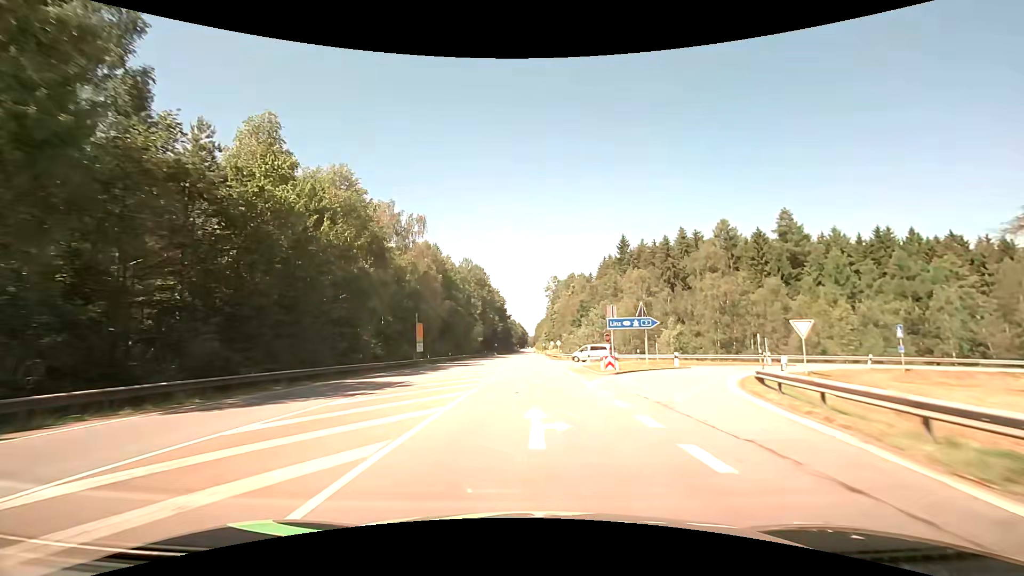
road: secondary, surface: asphalt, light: Day
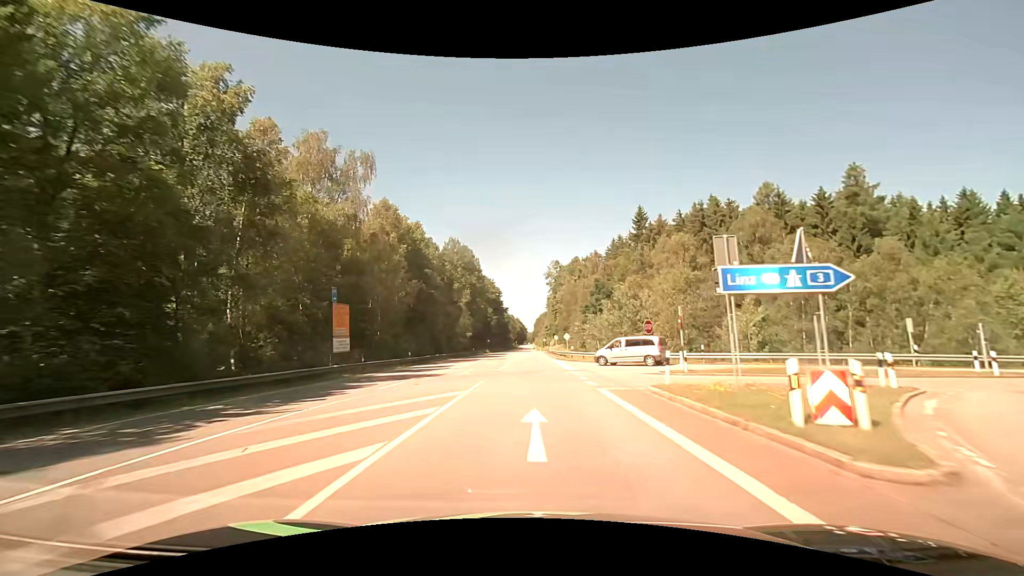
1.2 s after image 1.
(+0.1, +21.0) m; 0°
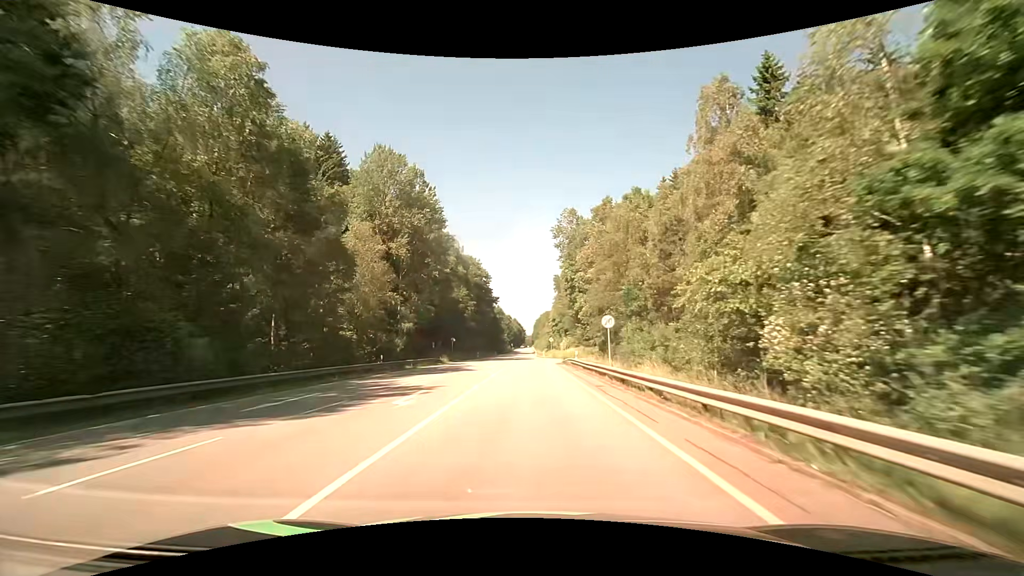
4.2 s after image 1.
(+0.1, +53.6) m; 0°
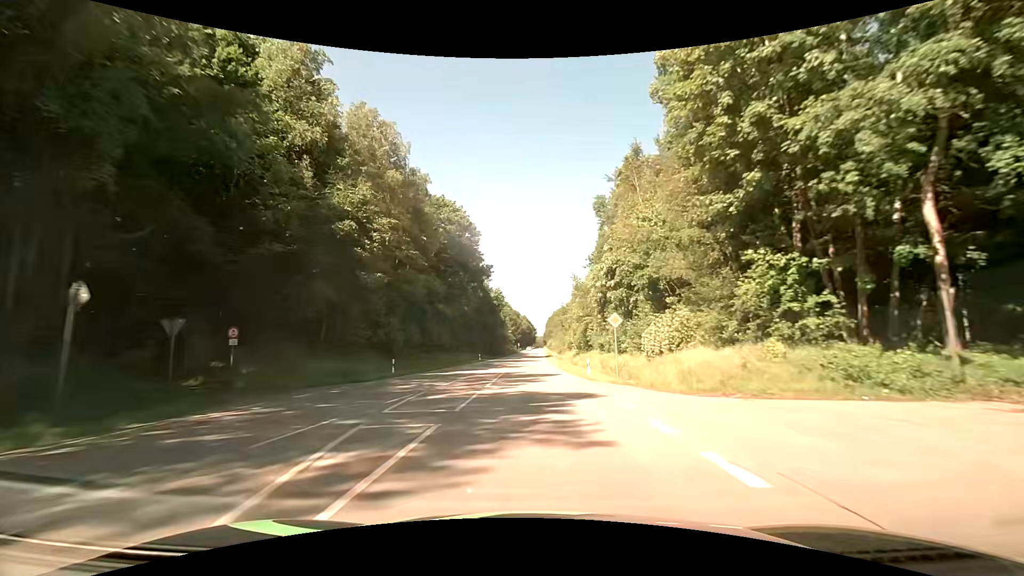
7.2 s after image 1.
(-0.4, +58.6) m; -1°
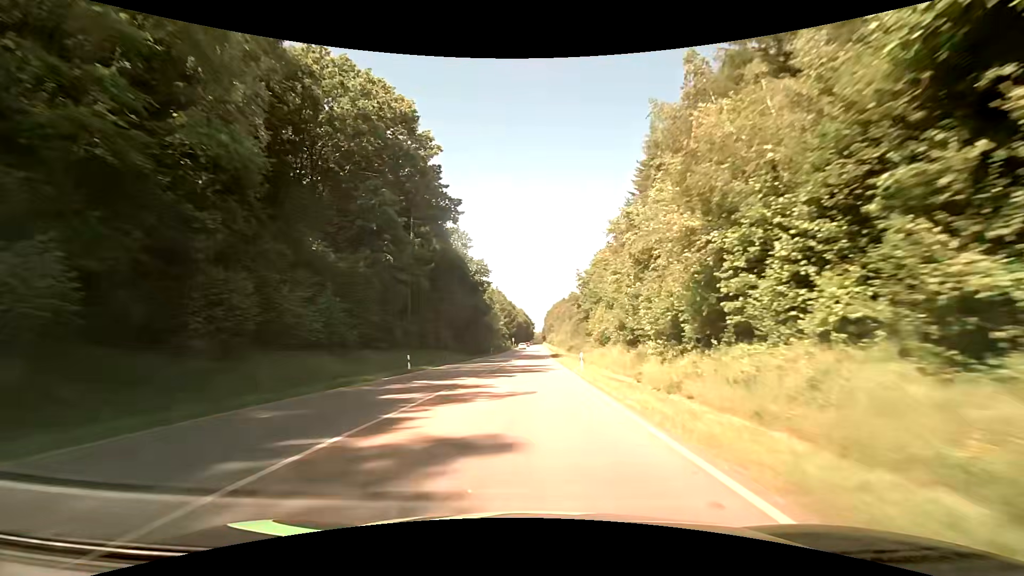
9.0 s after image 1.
(+0.1, +39.2) m; +1°
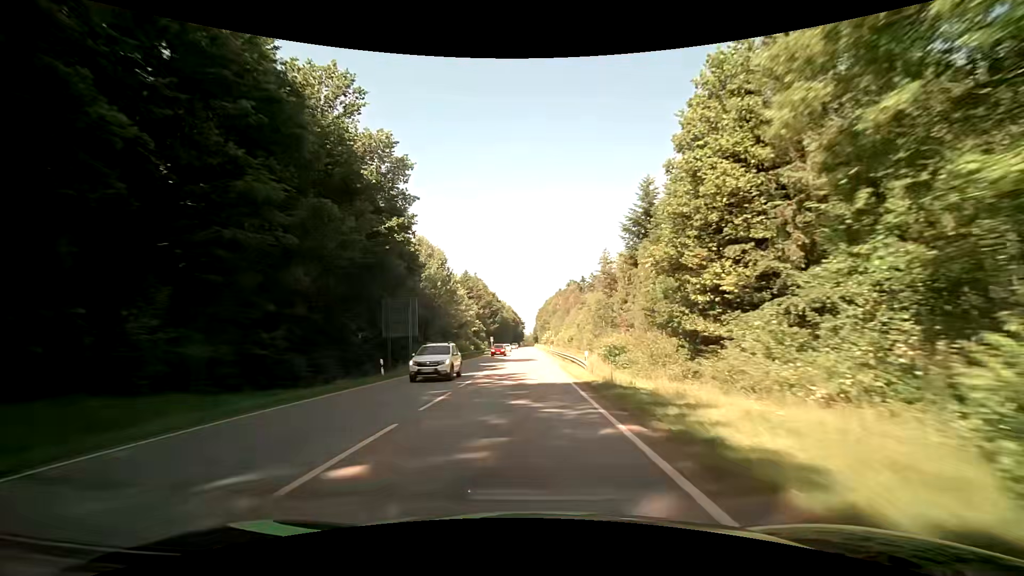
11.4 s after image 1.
(+0.3, +54.9) m; +1°
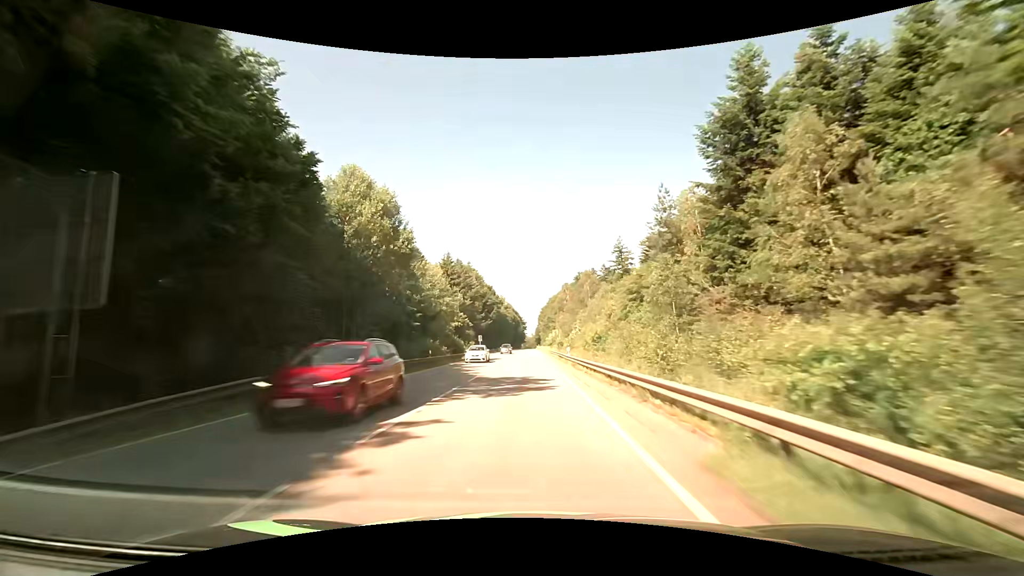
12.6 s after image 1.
(-0.1, +27.9) m; 0°
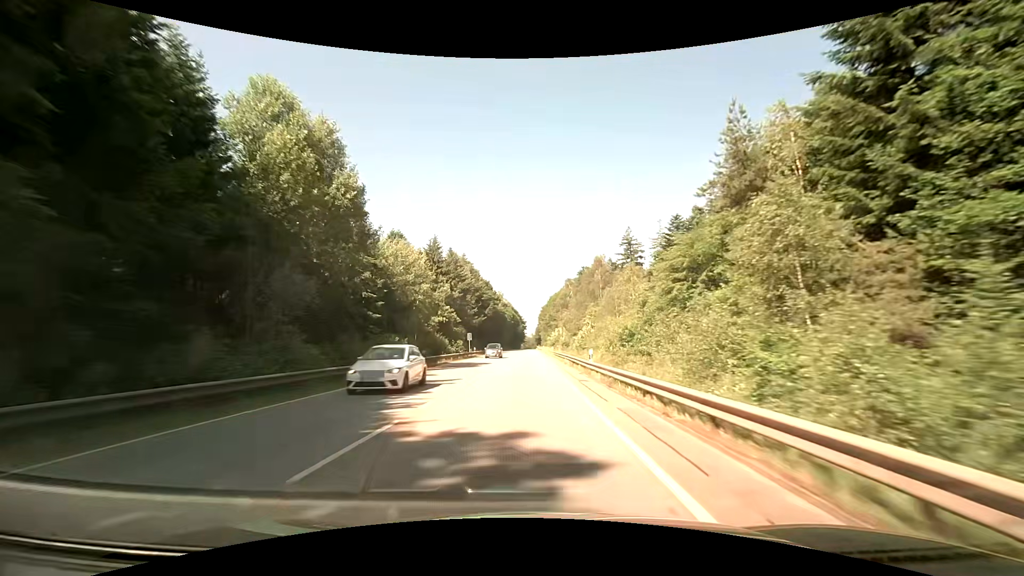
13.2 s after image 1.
(-0.1, +14.0) m; 0°
(0, +10) (0, +20) (0, +30) (0, +40) (0, +50) (0, +60) (0, +70) (0, +80) (0, +90) (0, +100) m
